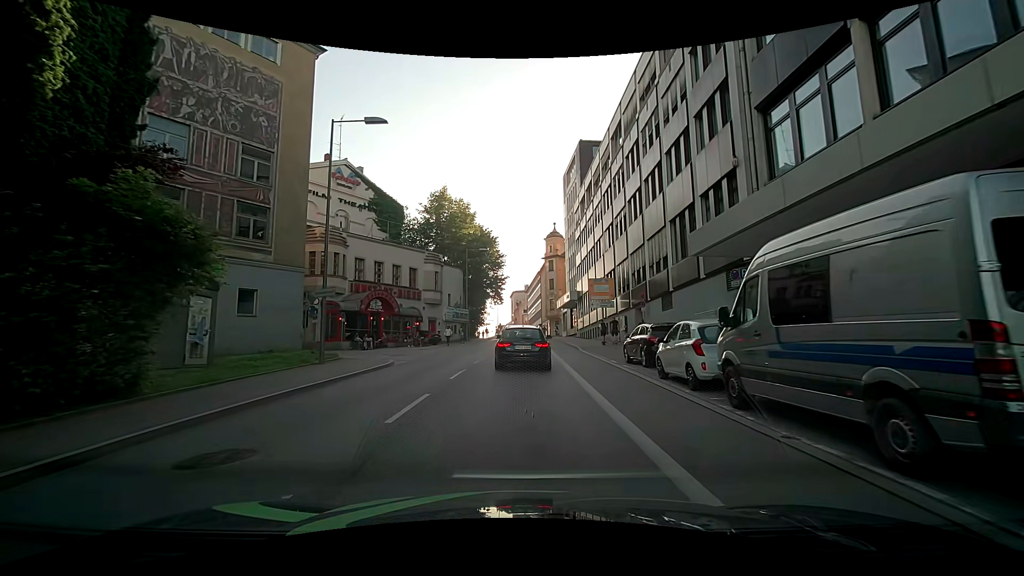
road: tertiary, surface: asphalt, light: Day
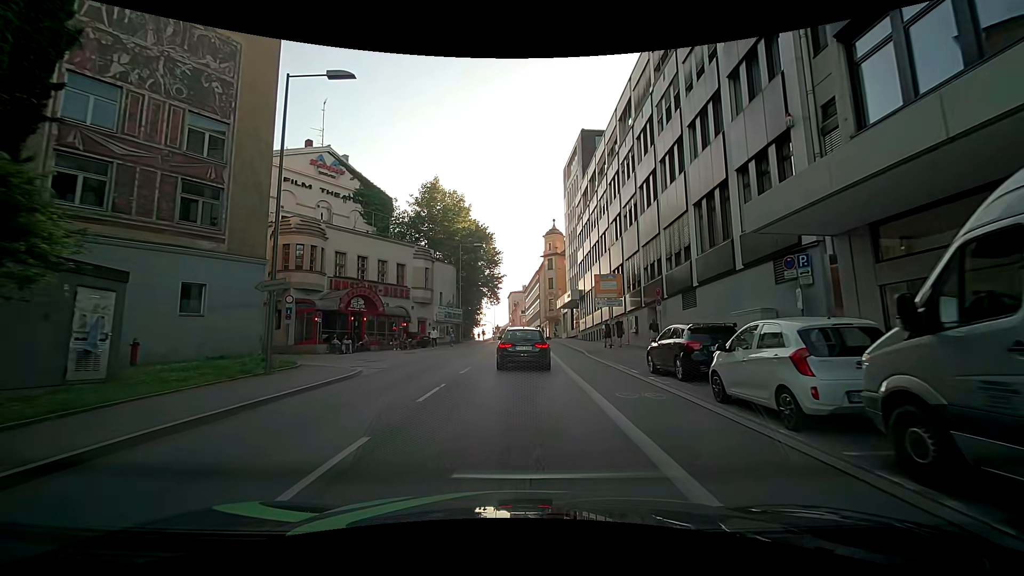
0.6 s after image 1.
(-0.1, +3.9) m; -2°
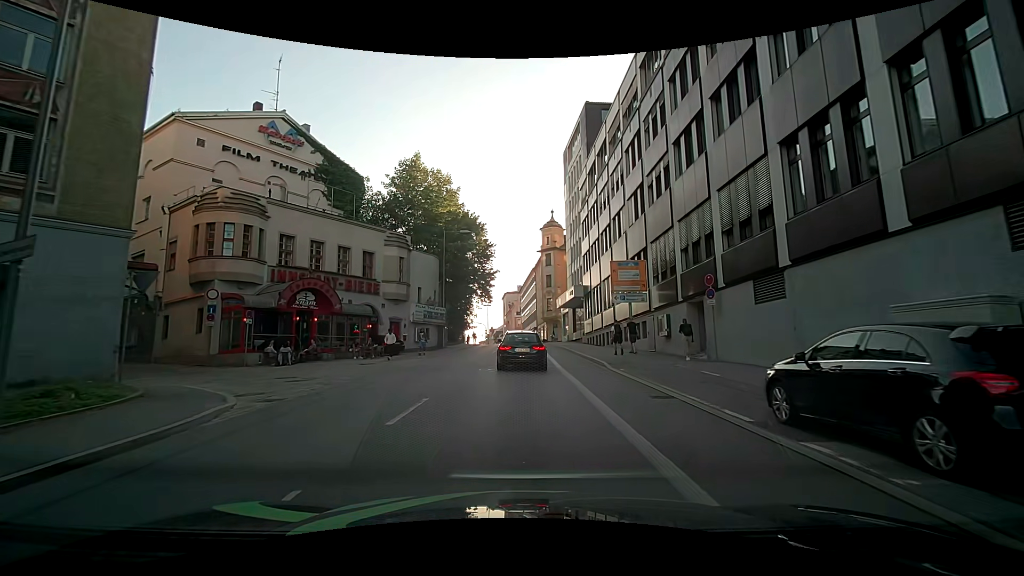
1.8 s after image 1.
(+0.3, +8.0) m; +2°
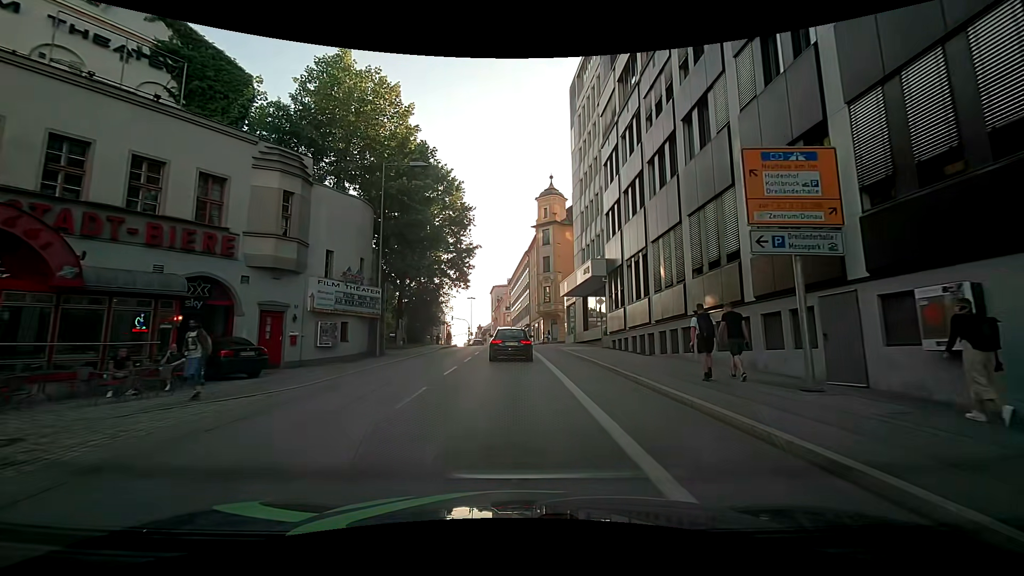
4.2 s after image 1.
(+0.1, +17.0) m; +1°
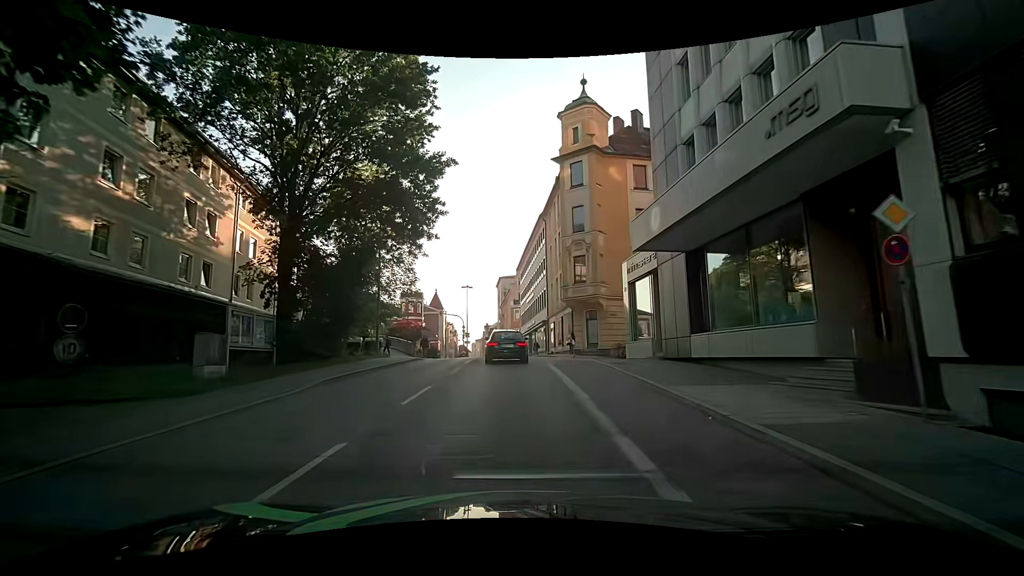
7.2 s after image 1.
(-0.2, +23.8) m; -2°
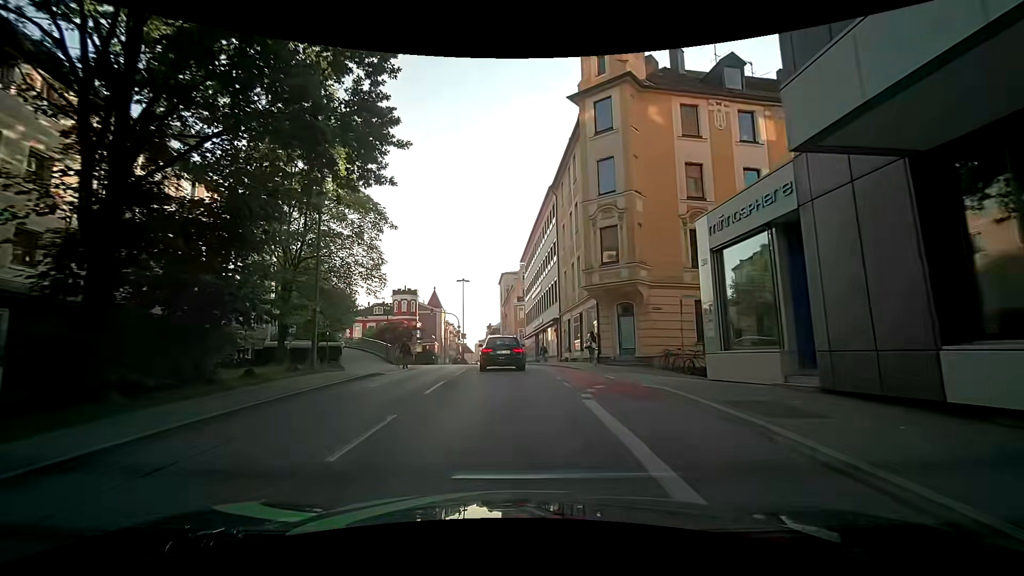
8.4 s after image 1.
(0.0, +9.8) m; 0°
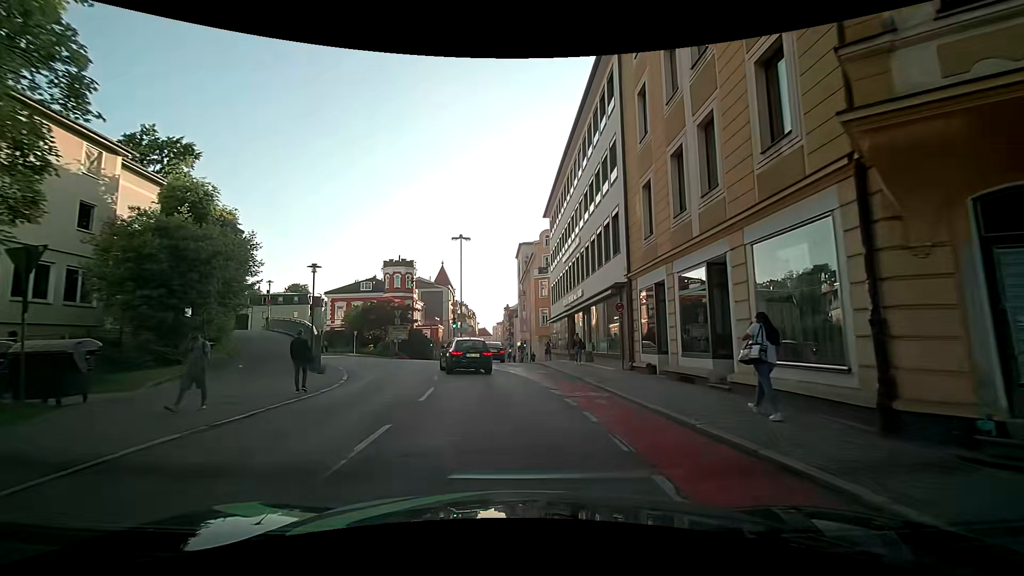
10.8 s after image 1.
(-0.1, +19.0) m; -2°
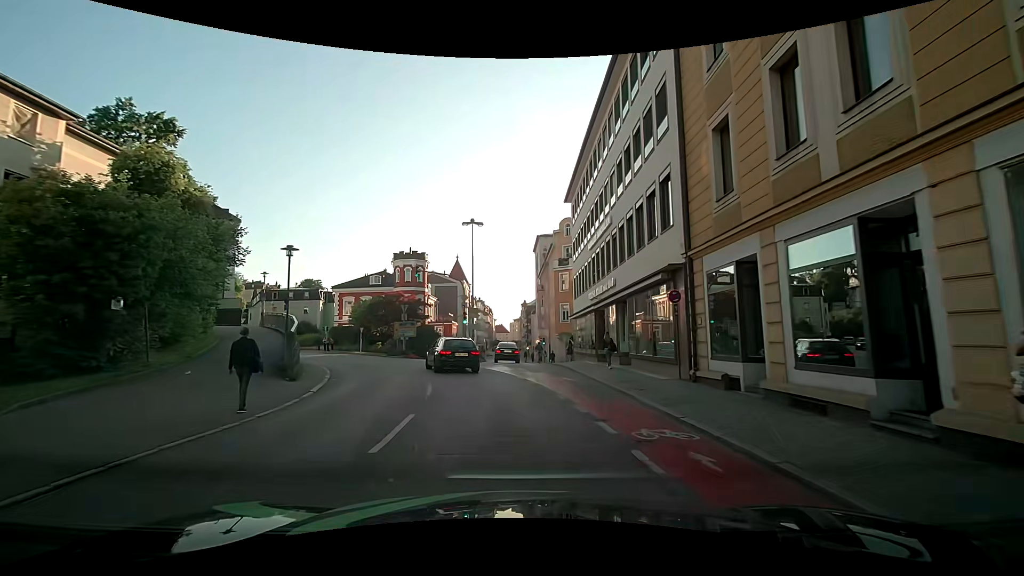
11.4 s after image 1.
(-0.1, +4.7) m; -2°
